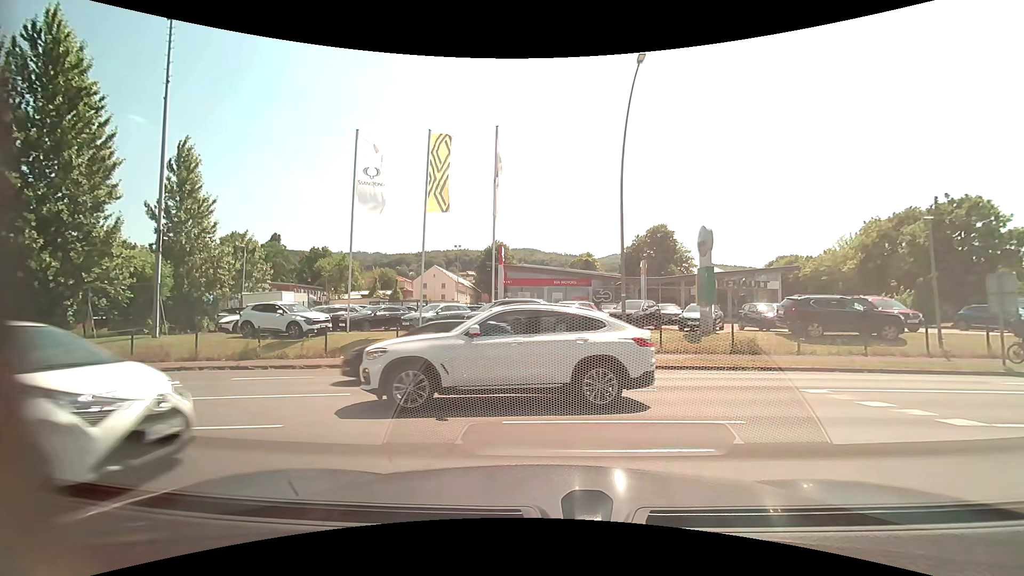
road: residential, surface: asphalt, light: Day
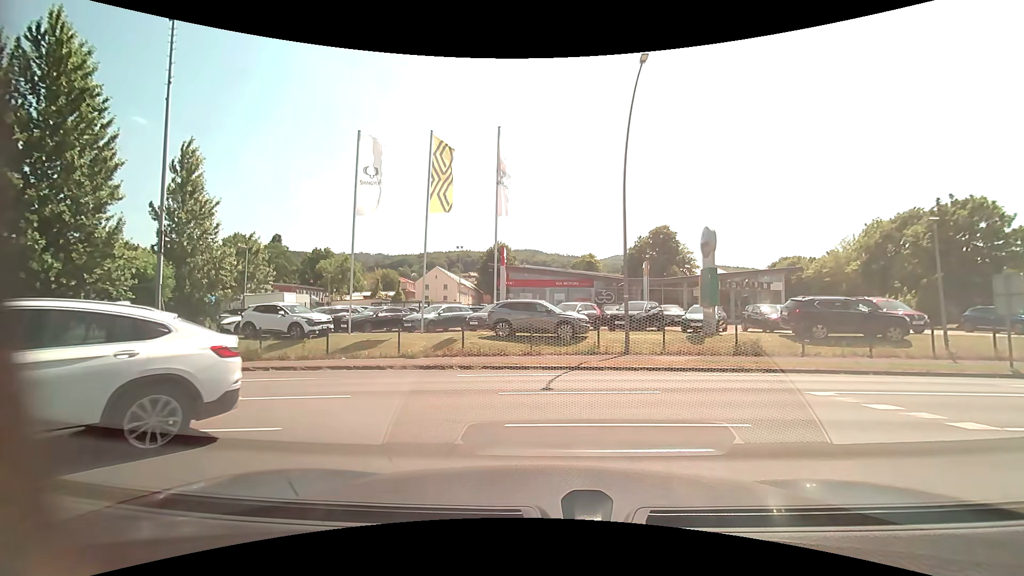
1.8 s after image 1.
(0.0, +0.1) m; 0°
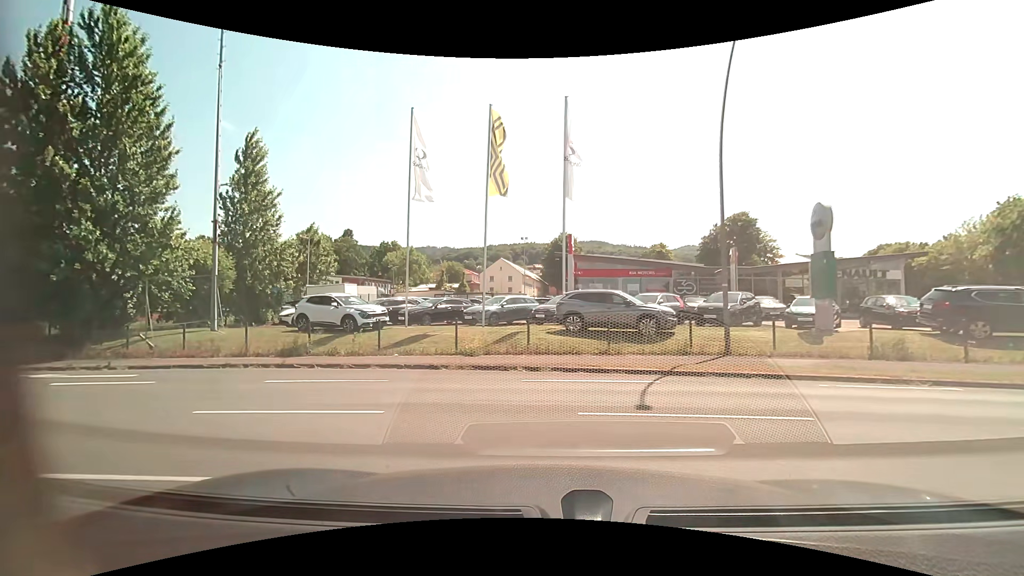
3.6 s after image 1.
(-0.2, +2.8) m; -9°
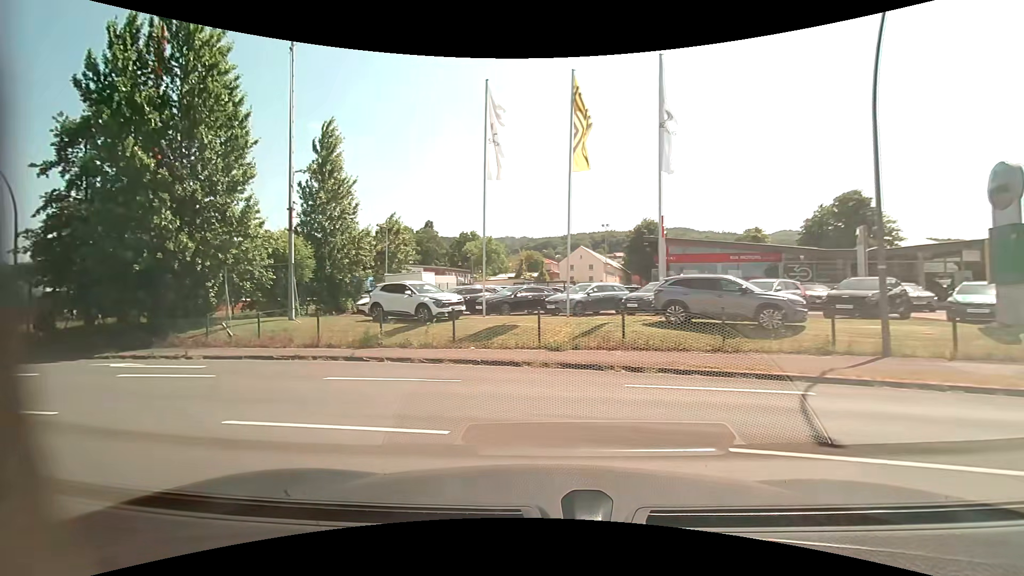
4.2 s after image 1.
(-0.2, +2.2) m; -9°
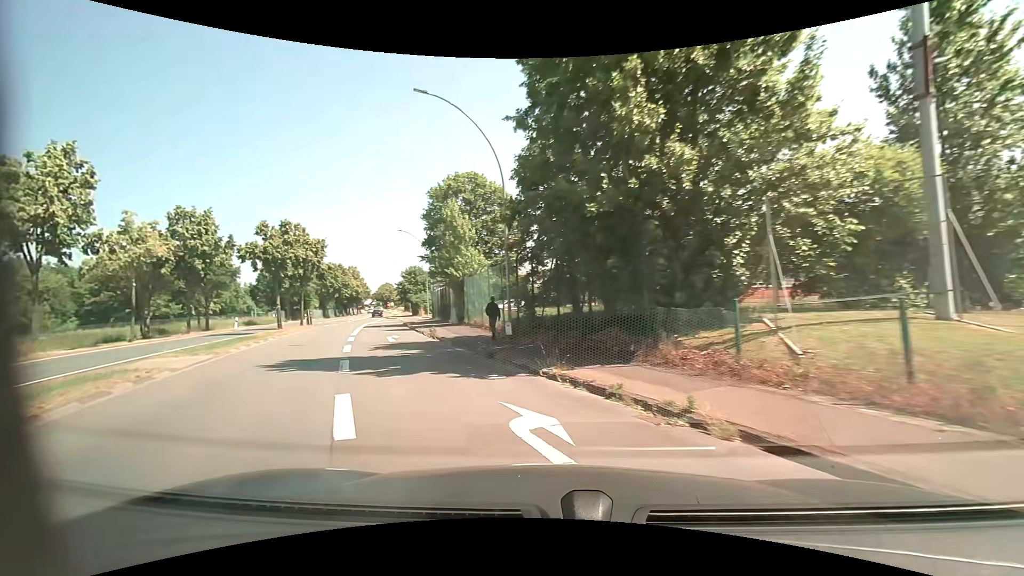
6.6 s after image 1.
(-6.7, +11.9) m; -56°
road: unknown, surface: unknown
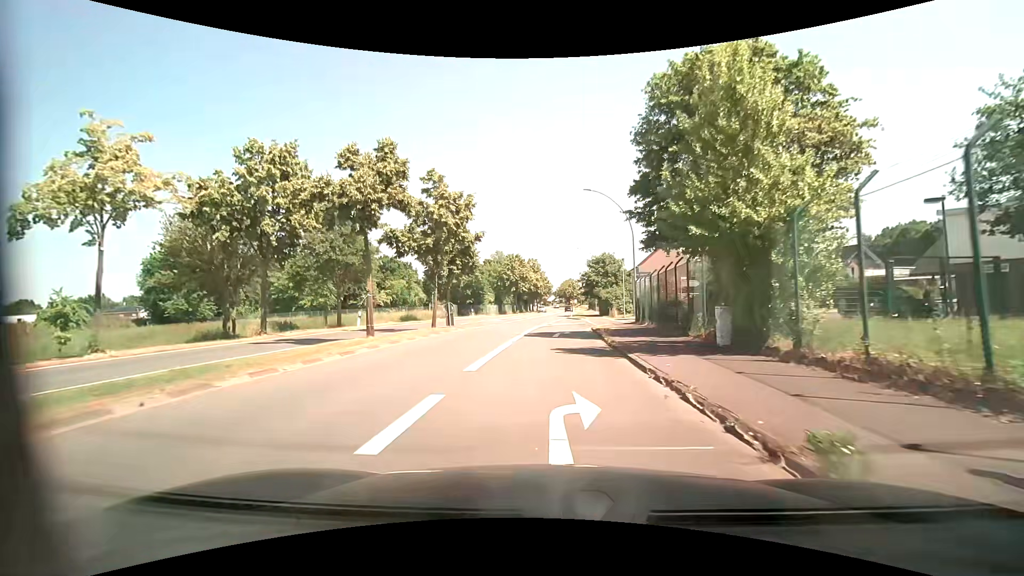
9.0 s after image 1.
(-4.8, +18.8) m; -20°
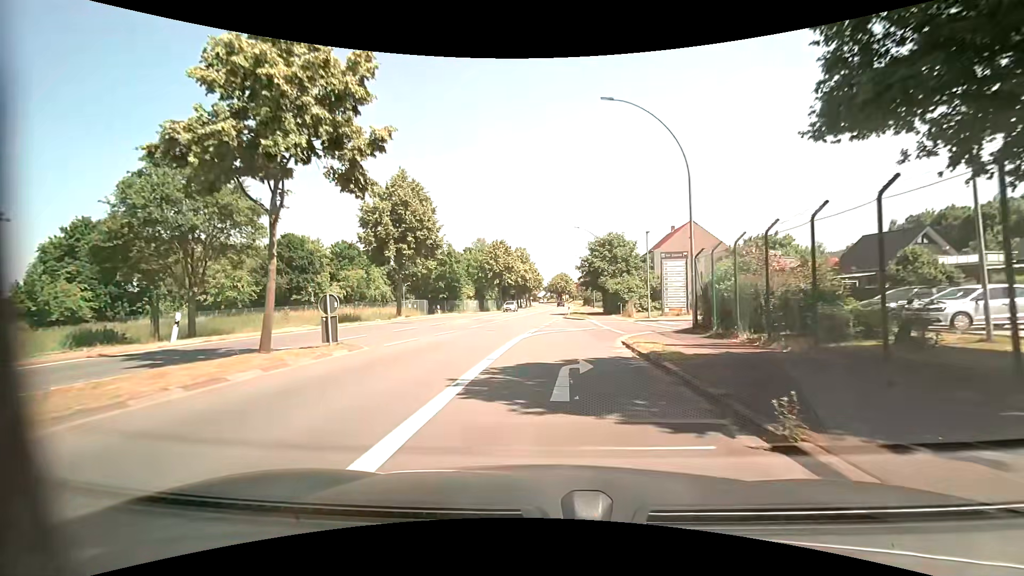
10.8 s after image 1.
(+0.1, +15.9) m; +1°
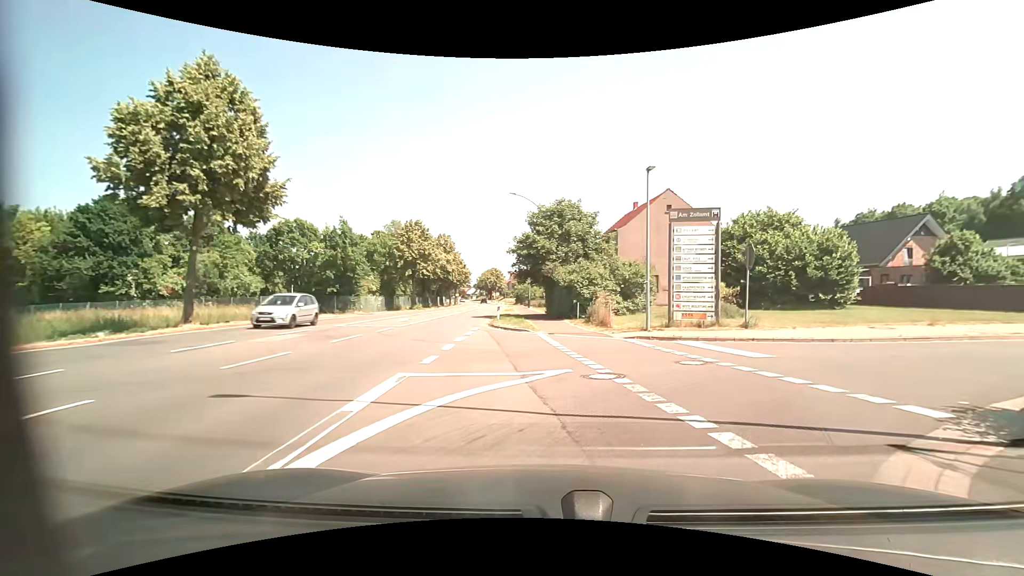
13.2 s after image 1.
(+0.7, +16.7) m; +7°
